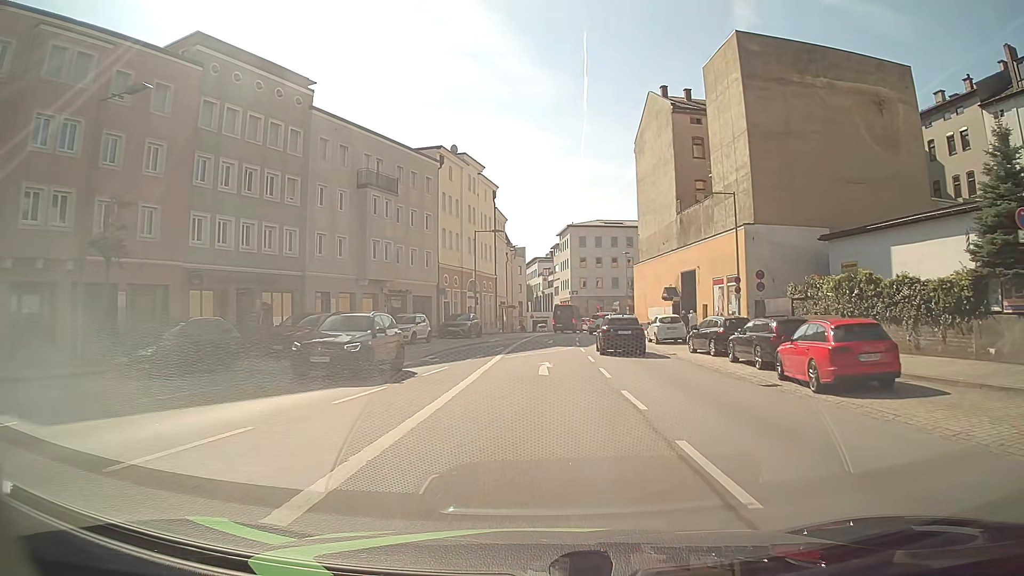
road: primary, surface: asphalt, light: Day
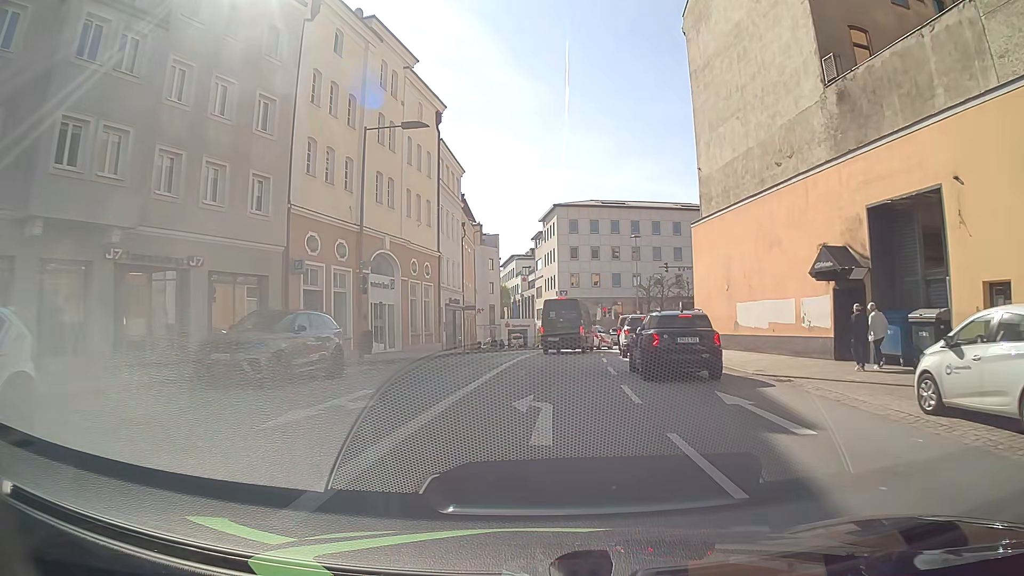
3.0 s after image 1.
(+0.3, +29.9) m; +2°
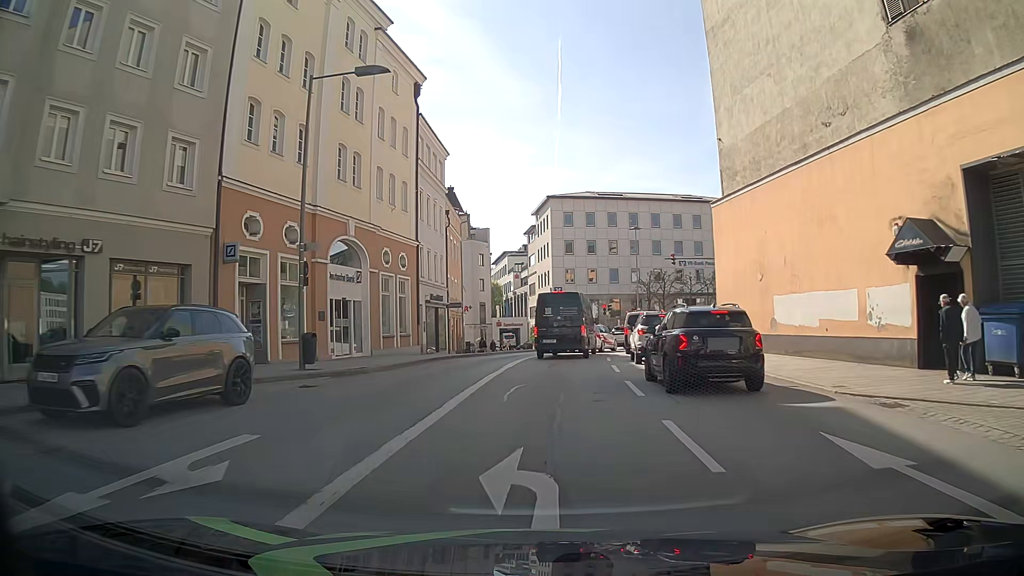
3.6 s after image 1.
(0.0, +5.1) m; -1°
